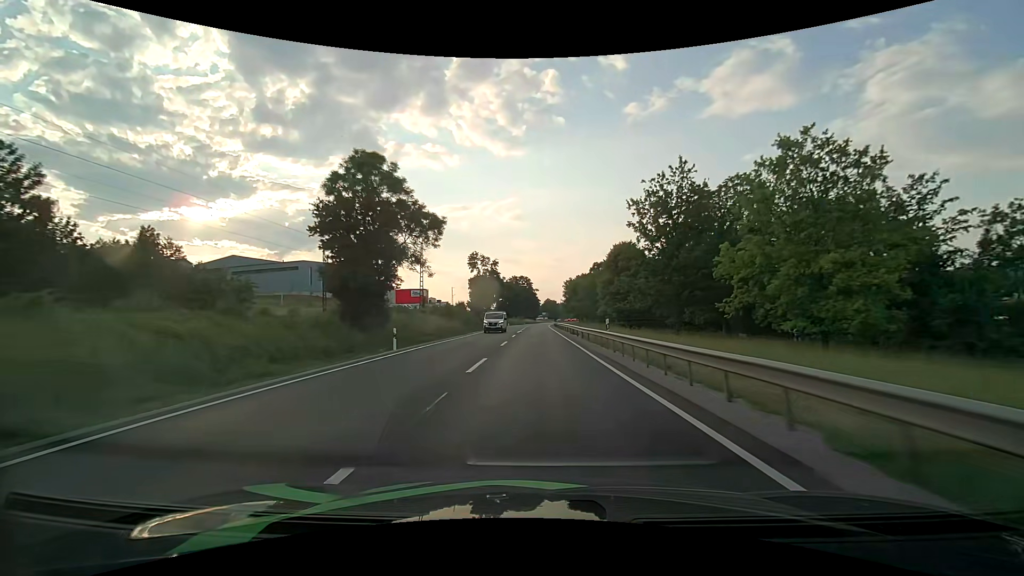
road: primary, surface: asphalt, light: Day
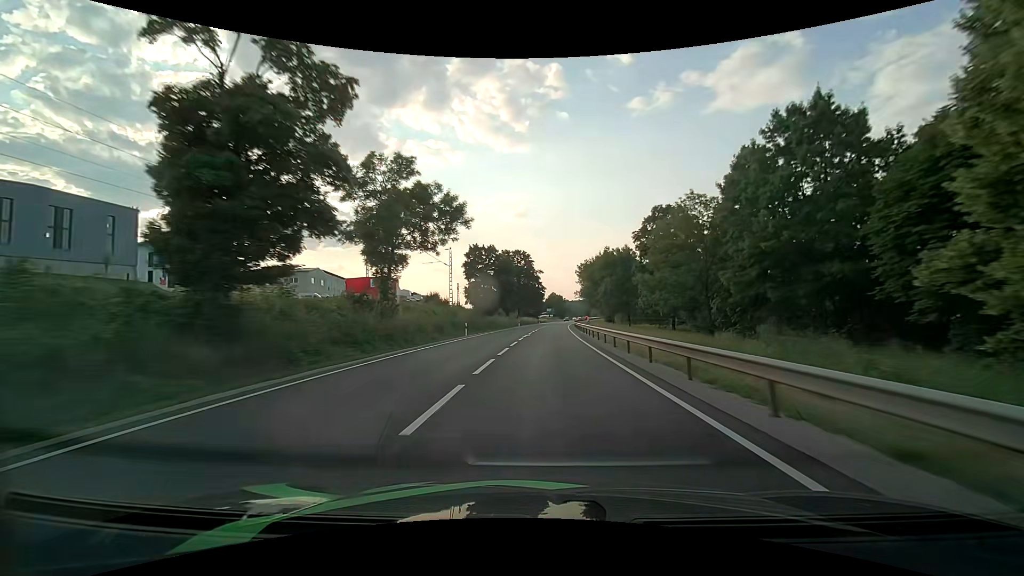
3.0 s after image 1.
(-0.4, +67.6) m; -1°
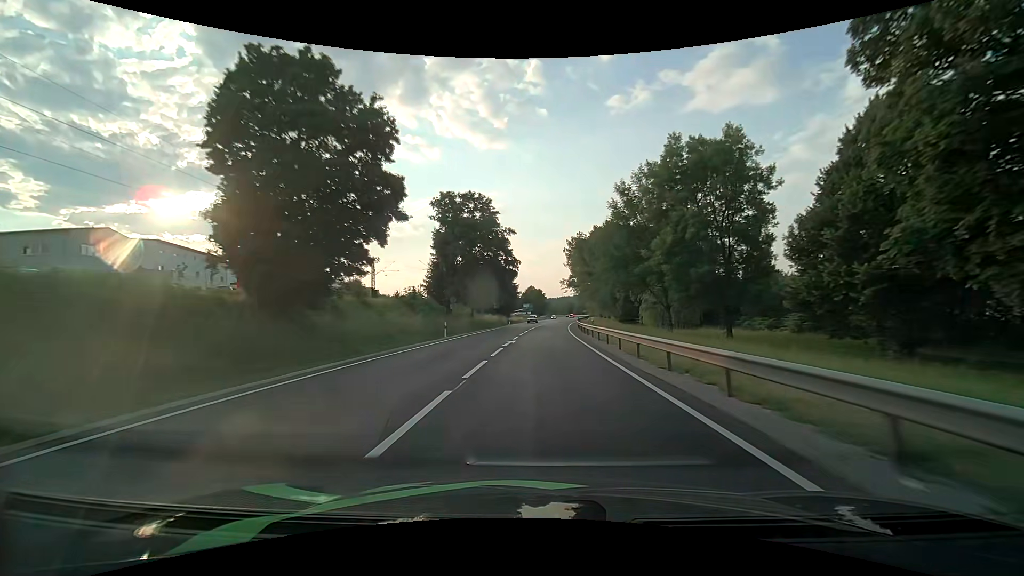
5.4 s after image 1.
(+1.4, +54.9) m; +3°
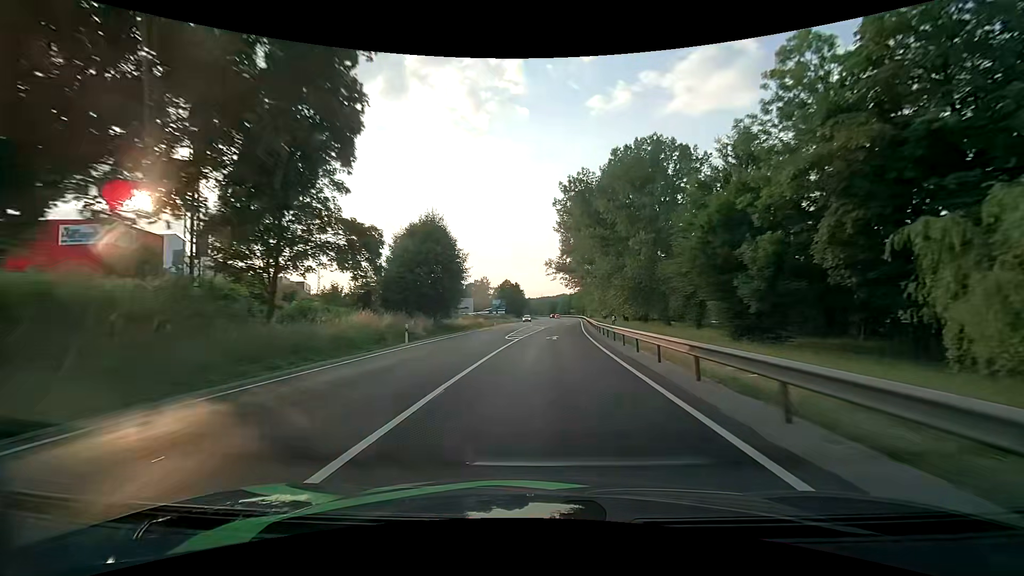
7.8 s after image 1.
(+1.2, +54.1) m; +2°
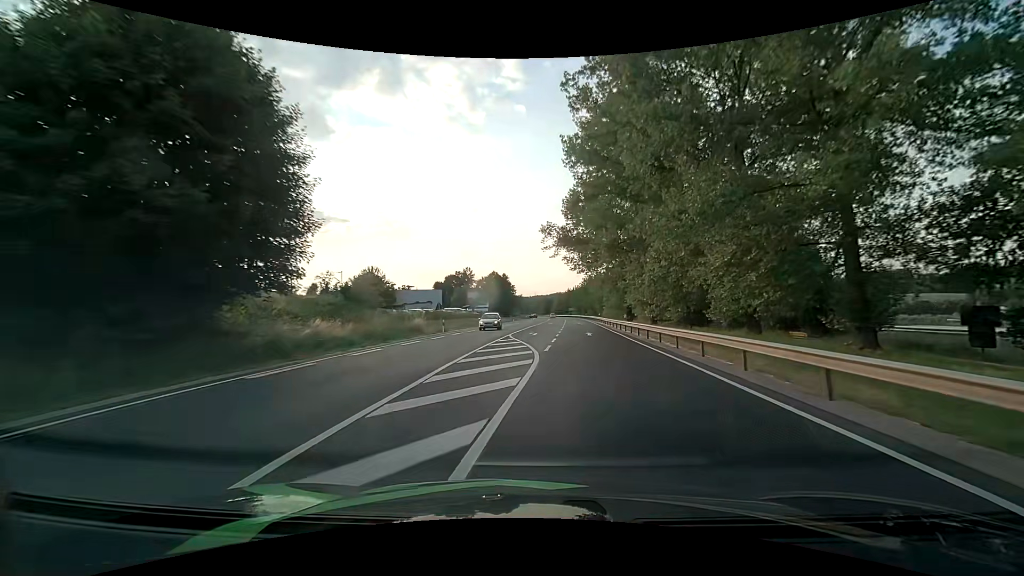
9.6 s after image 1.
(+0.3, +38.1) m; +1°
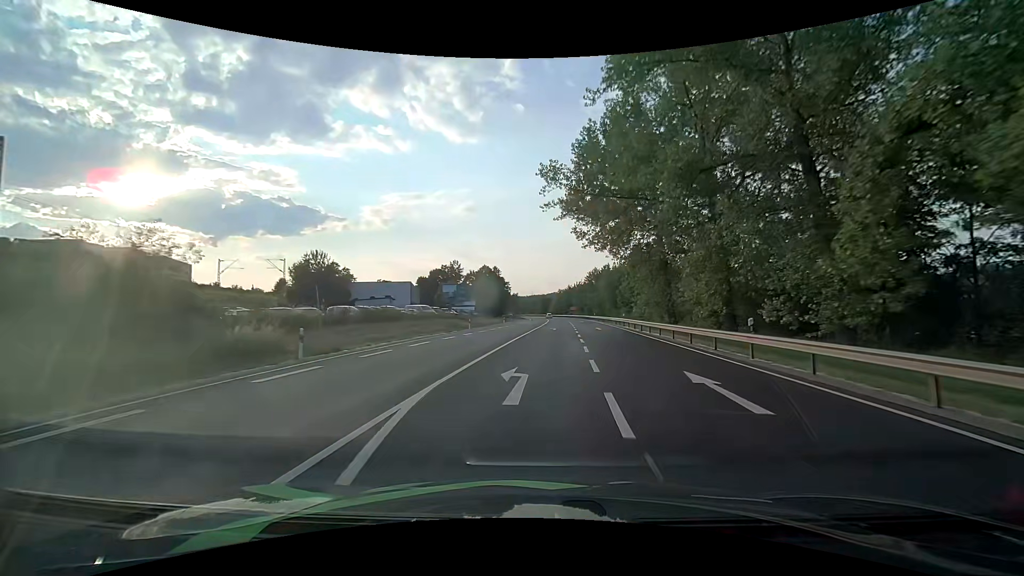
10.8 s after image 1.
(0.0, +24.2) m; 0°
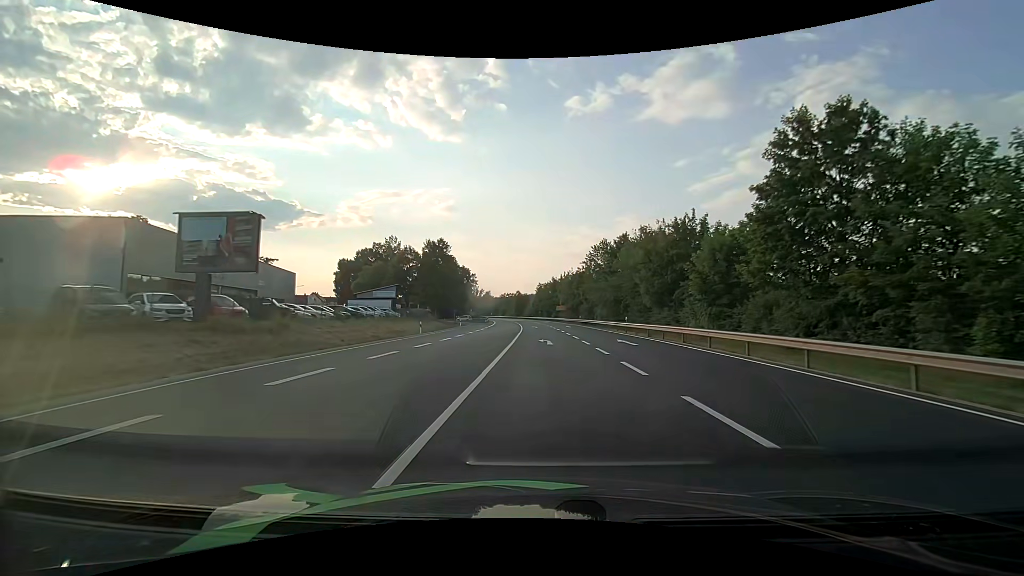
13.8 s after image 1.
(+1.5, +53.8) m; +3°
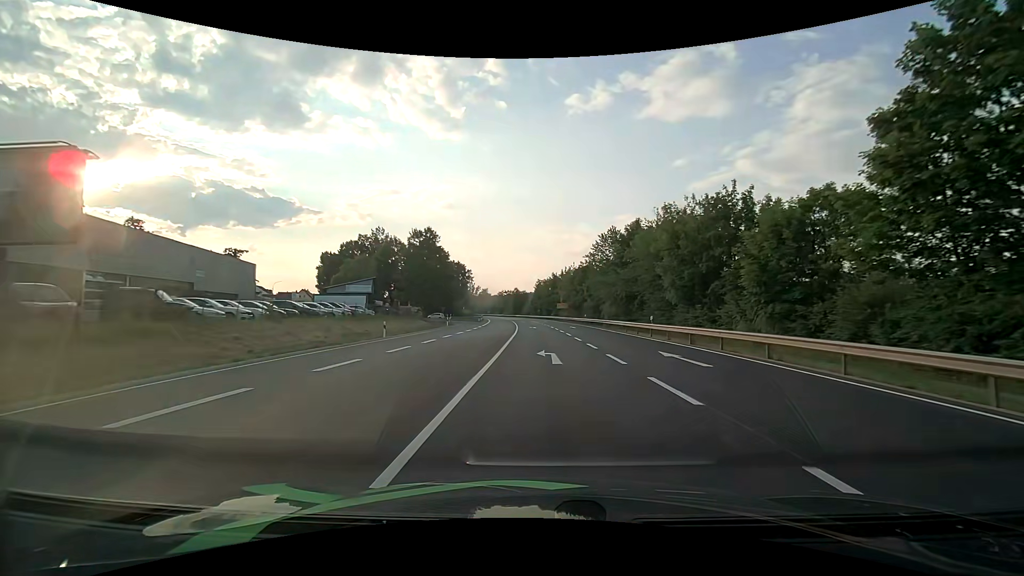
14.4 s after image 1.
(0.0, +9.7) m; 0°
(0, +10) (0, +20) (0, +30) (0, +40) (-1, +50) (-1, +60) (-1, +70) (-2, +80) (-3, +90) (-6, +99) m
